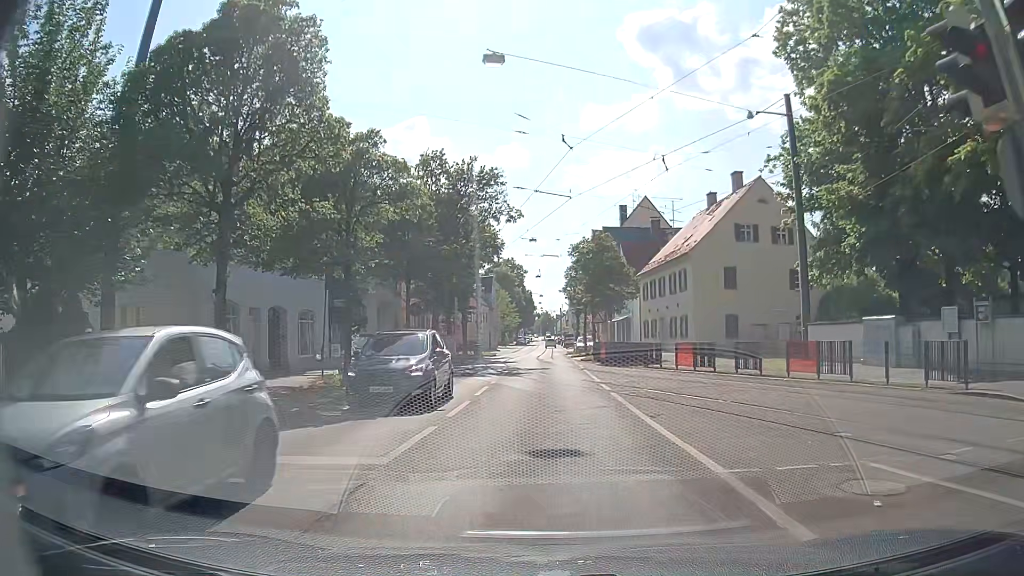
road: tertiary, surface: asphalt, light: Day
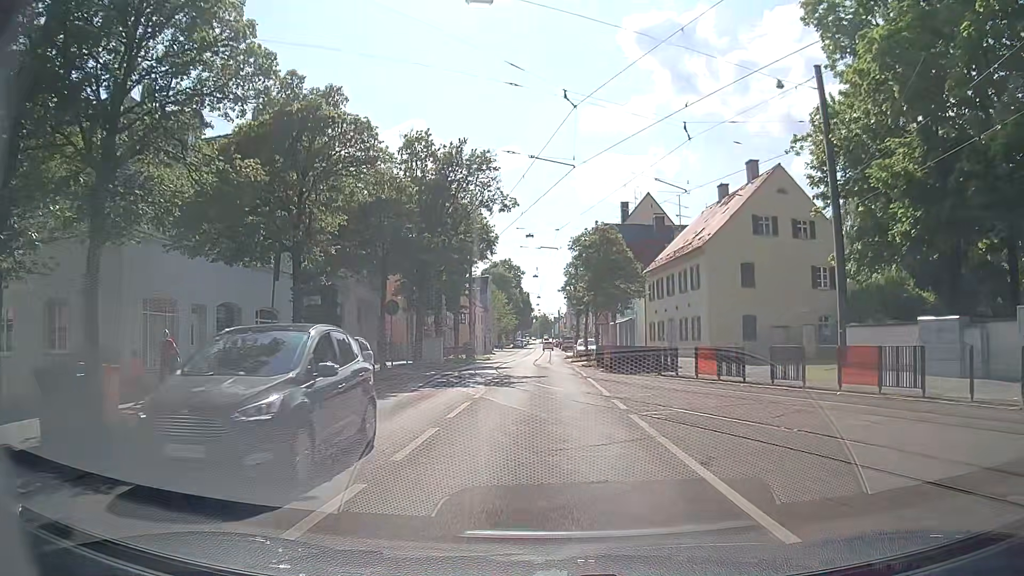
(+0.1, +4.2) m; +3°
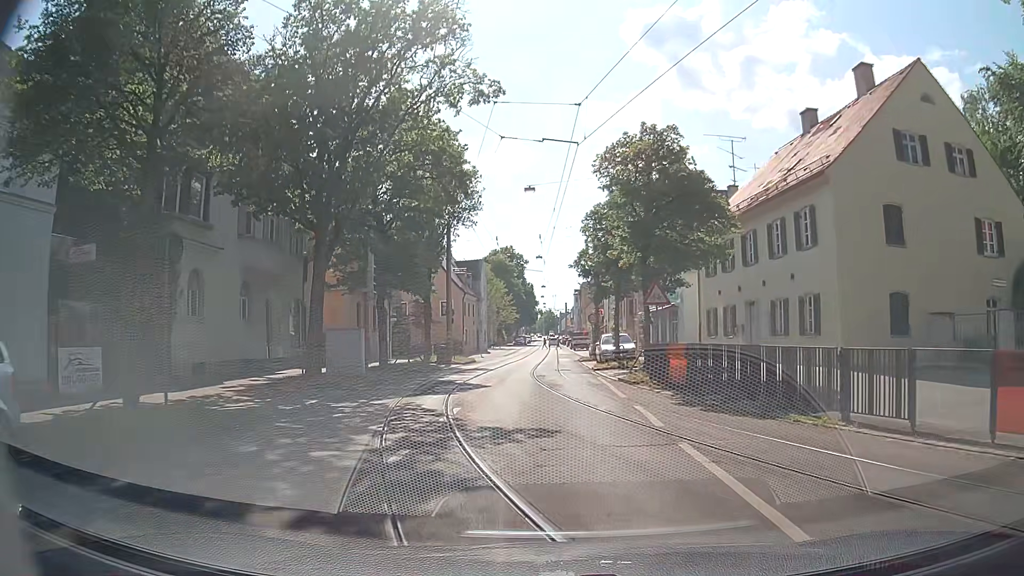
(-0.4, +16.6) m; -2°
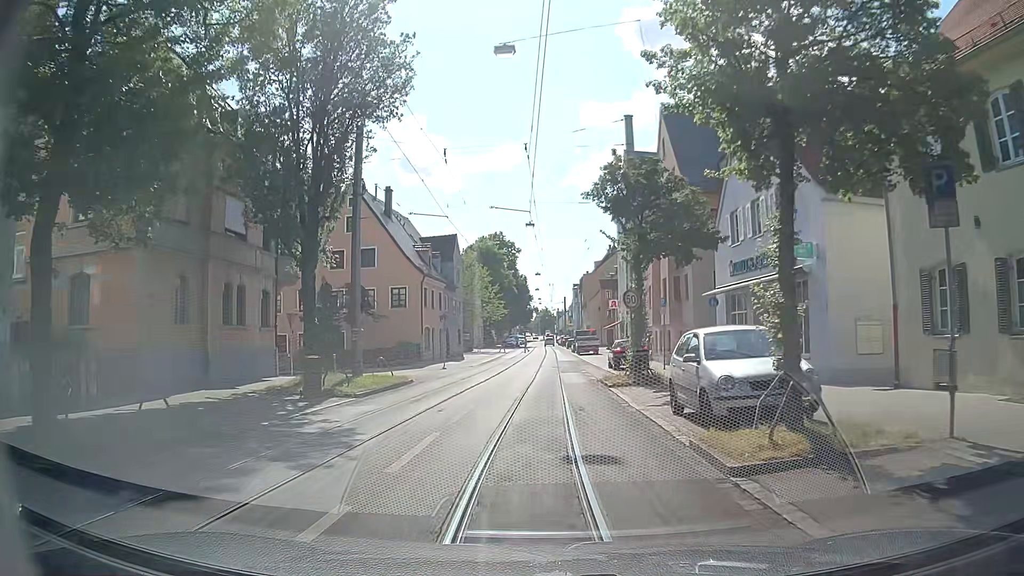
(+0.2, +20.7) m; +2°
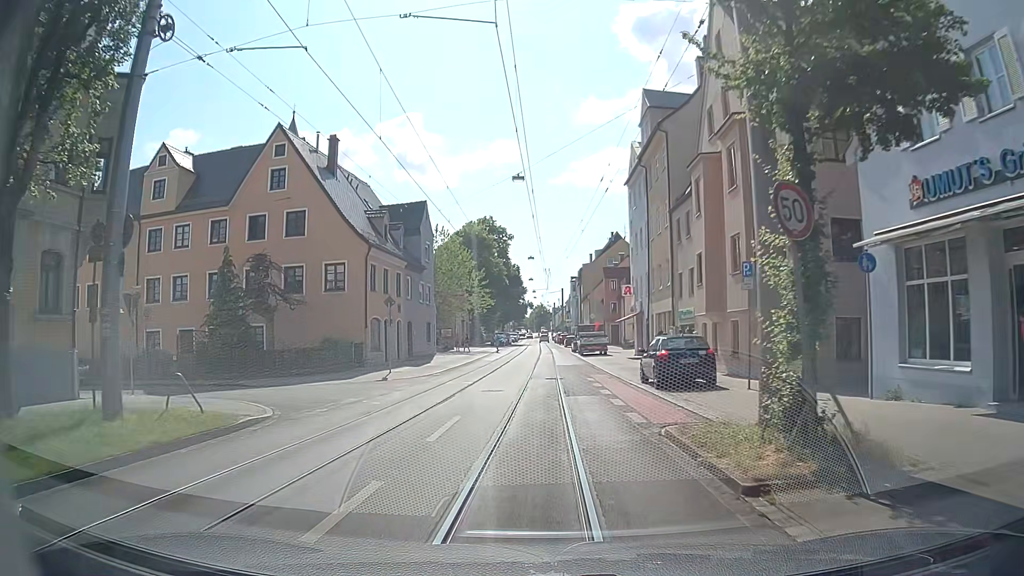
(-0.1, +14.0) m; -2°
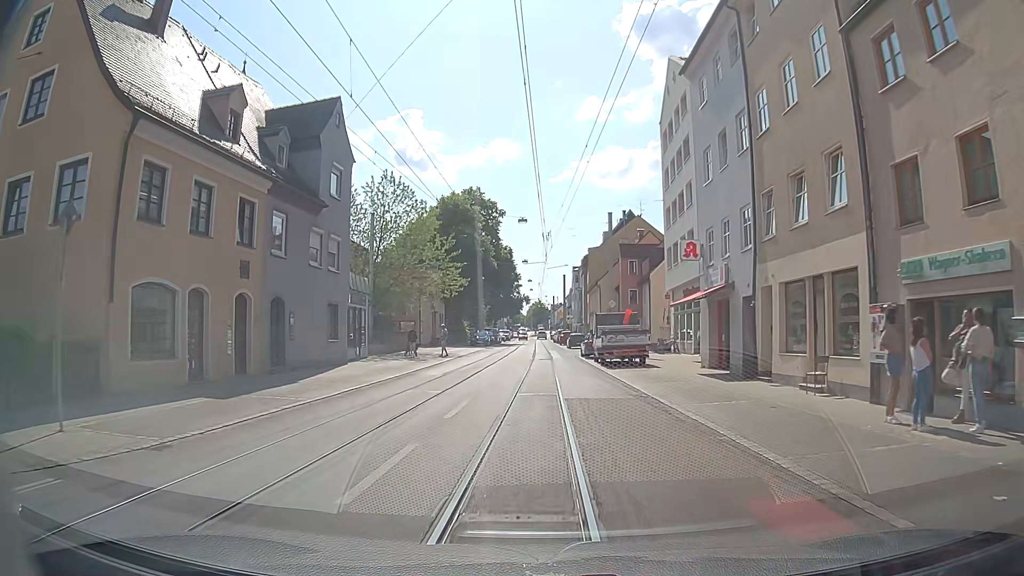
(+0.5, +21.5) m; +2°
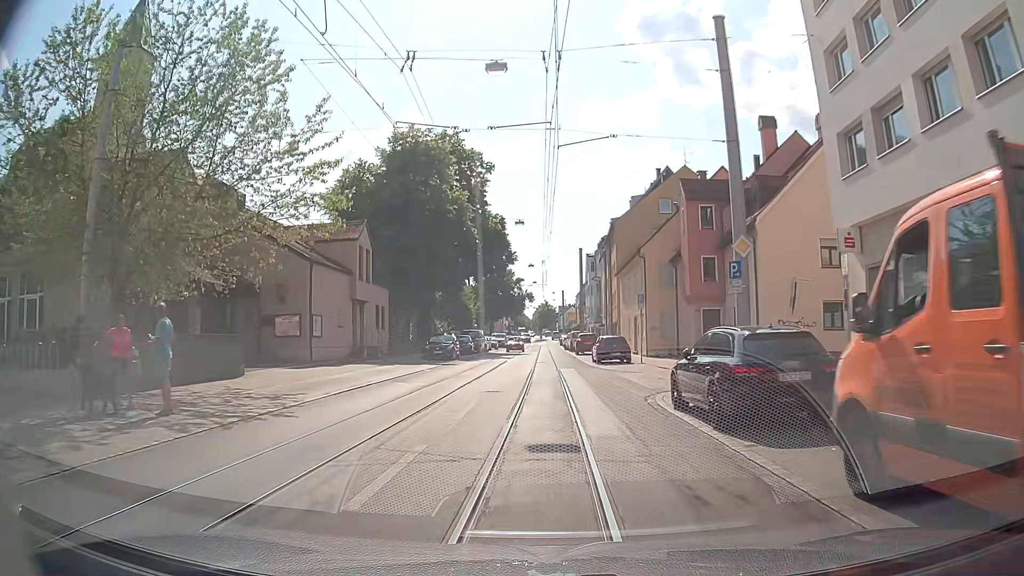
(-0.2, +29.3) m; 0°
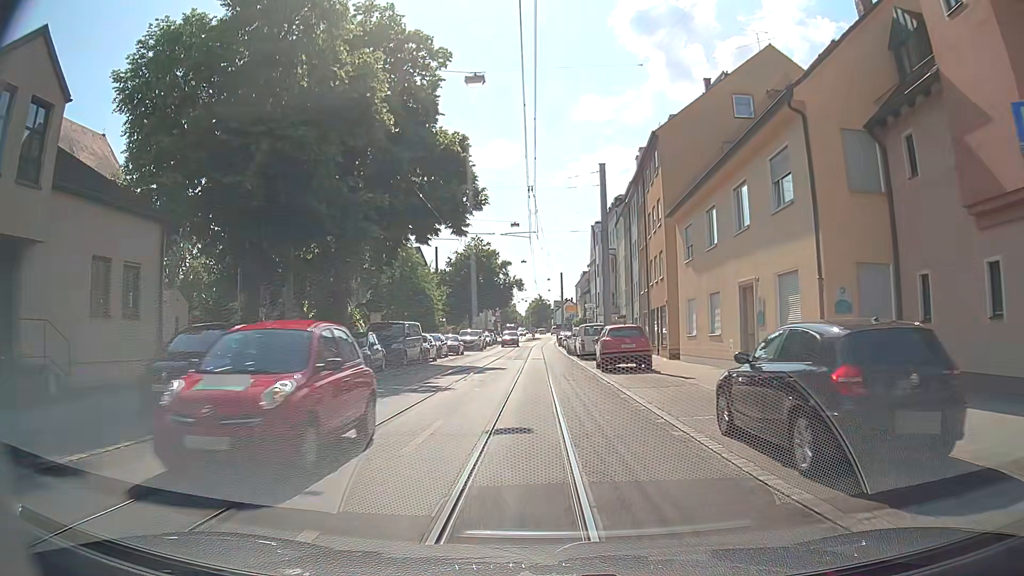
(-0.1, +28.2) m; 0°
(0, +10) (0, +20) (0, +30) (0, +40) (0, +50) (0, +60) (0, +70) (0, +80) (0, +90) (0, +100) m
